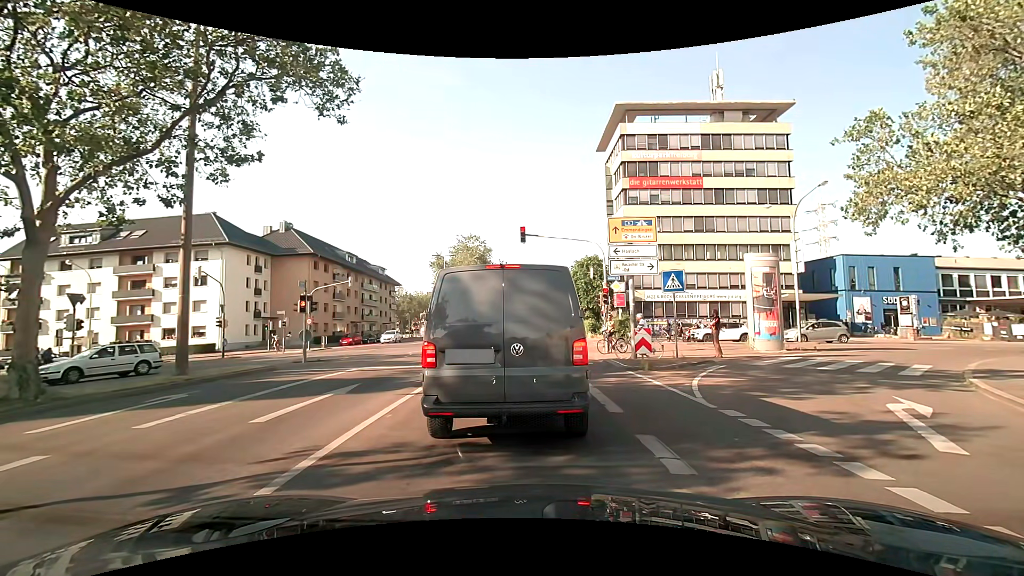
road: secondary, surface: asphalt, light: Day
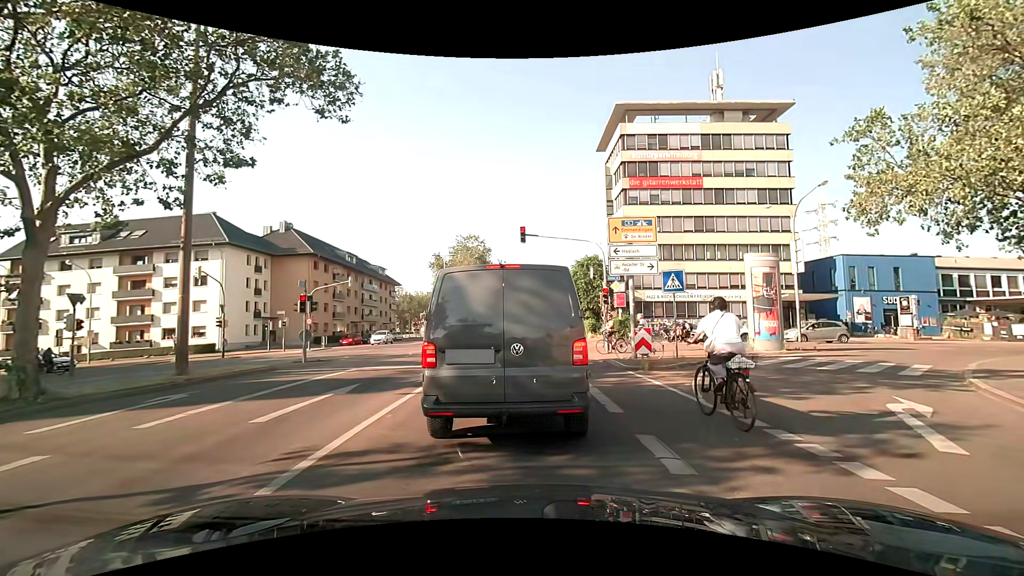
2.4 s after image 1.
(0.0, 0.0) m; 0°
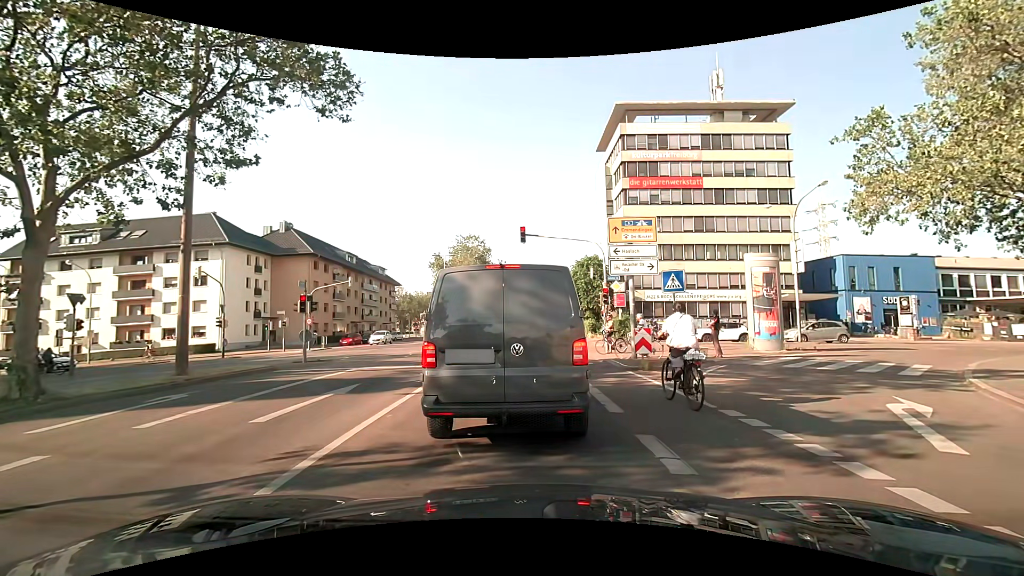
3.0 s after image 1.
(0.0, 0.0) m; 0°
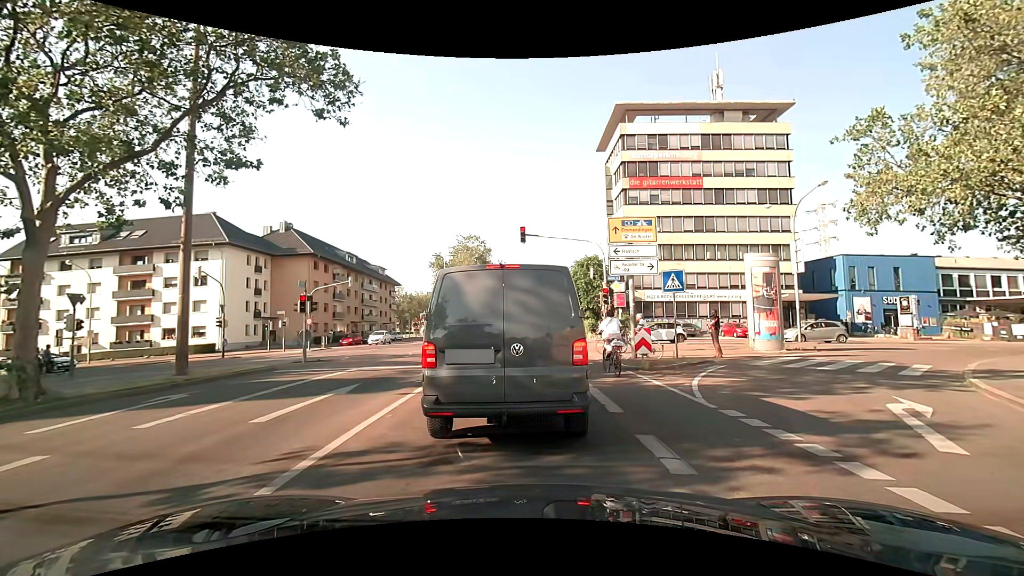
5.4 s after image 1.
(0.0, 0.0) m; 0°
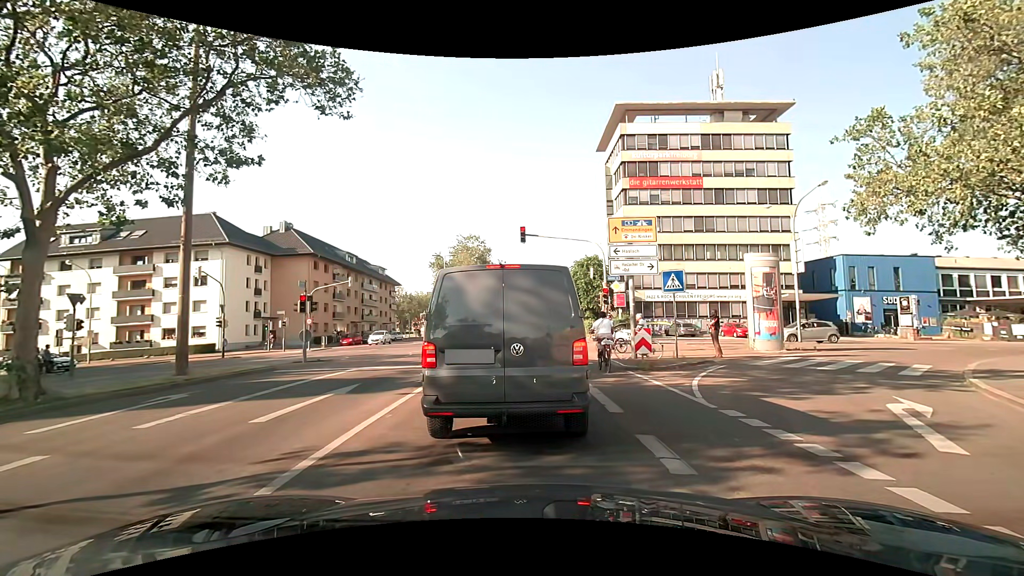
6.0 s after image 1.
(0.0, 0.0) m; 0°
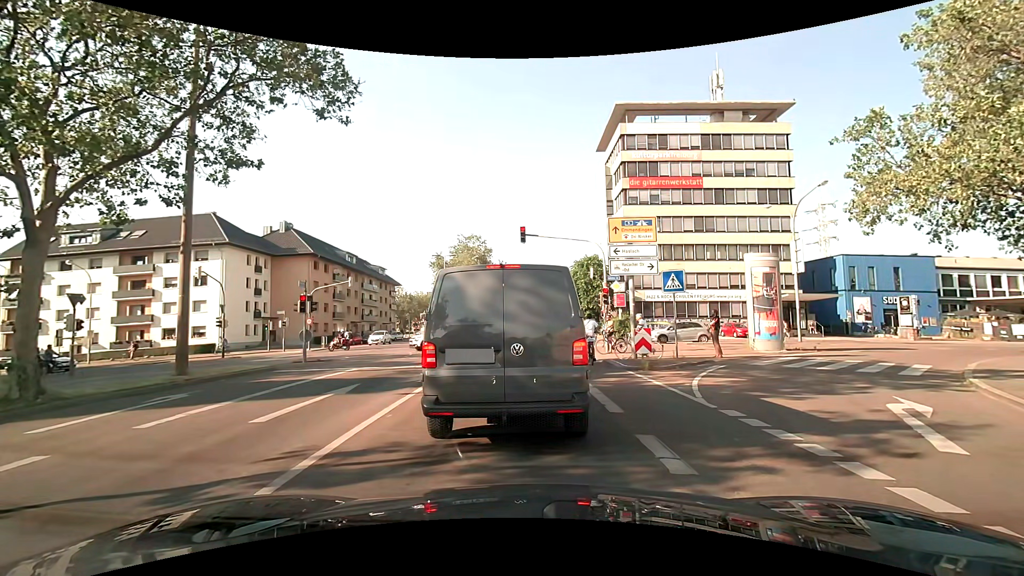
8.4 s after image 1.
(0.0, 0.0) m; 0°
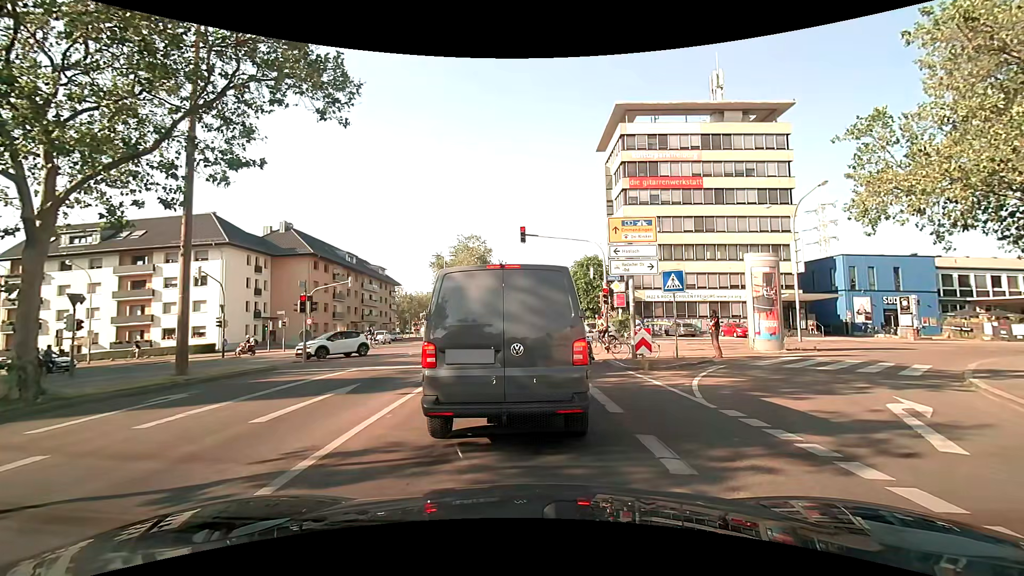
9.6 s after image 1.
(0.0, 0.0) m; 0°
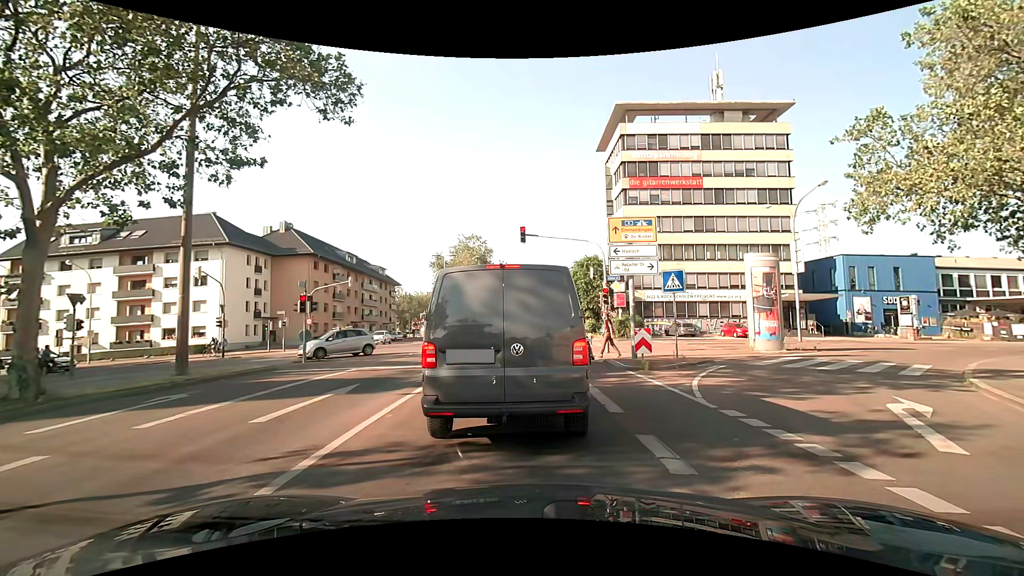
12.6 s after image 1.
(0.0, 0.0) m; 0°
